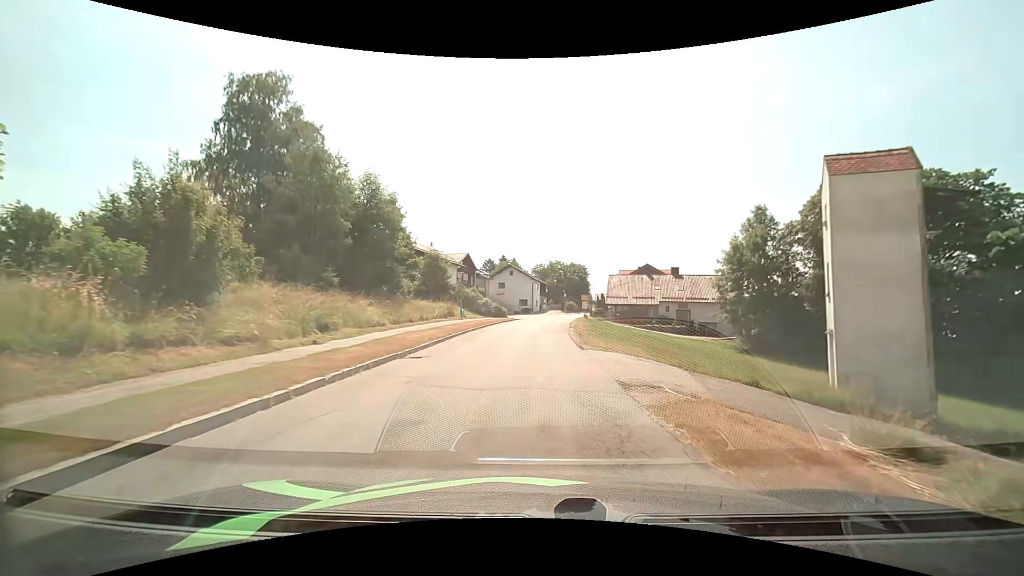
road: unclassified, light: Day
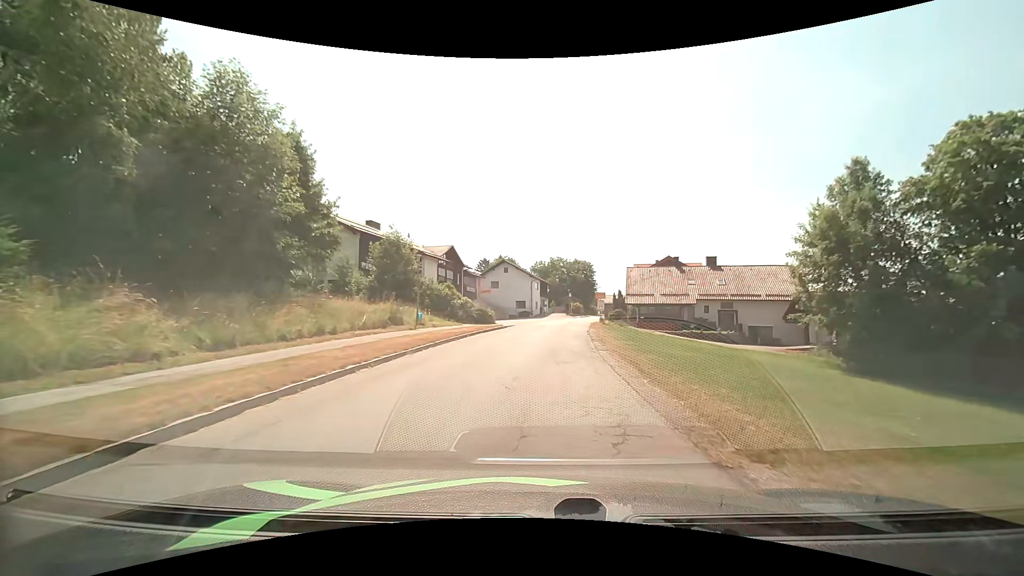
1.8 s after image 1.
(0.0, +16.5) m; 0°
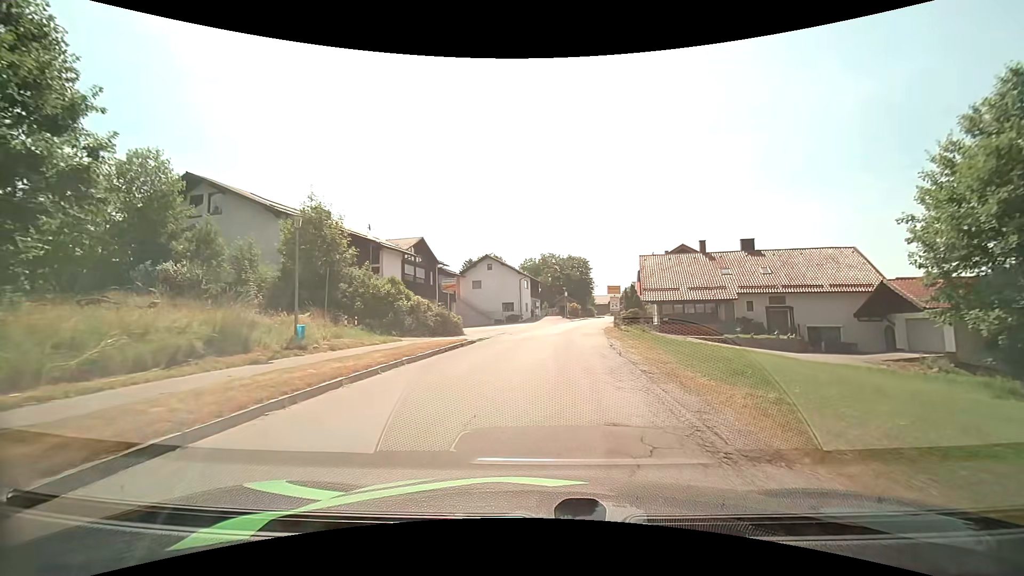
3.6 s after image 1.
(+0.1, +13.6) m; +1°
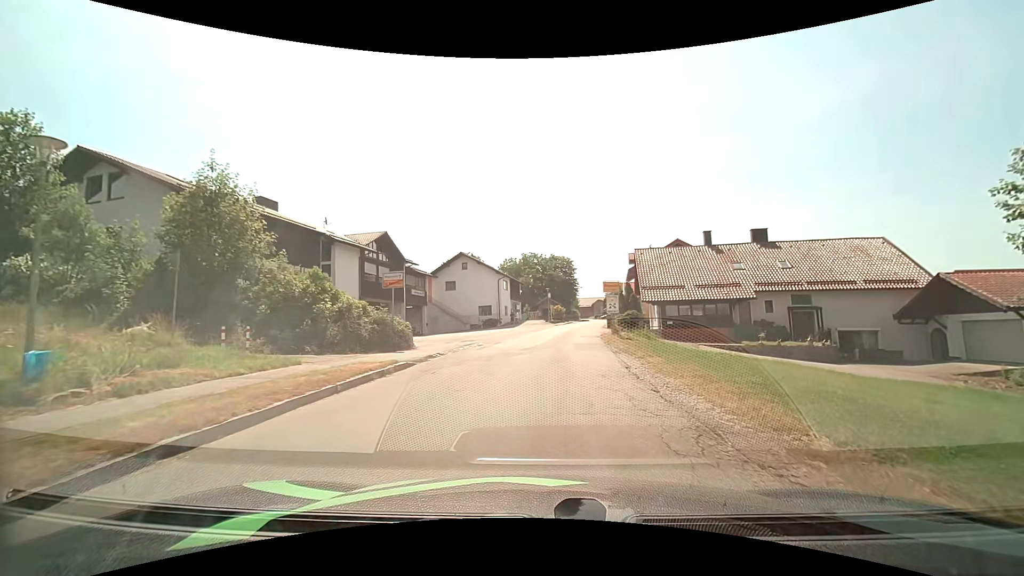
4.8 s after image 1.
(+0.1, +7.3) m; +2°
